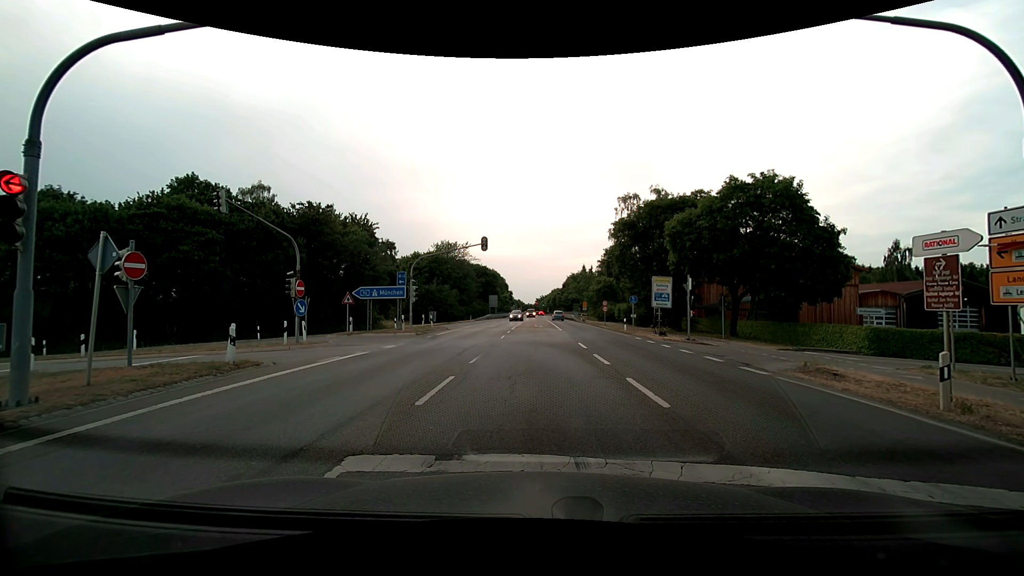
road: secondary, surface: asphalt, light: Day
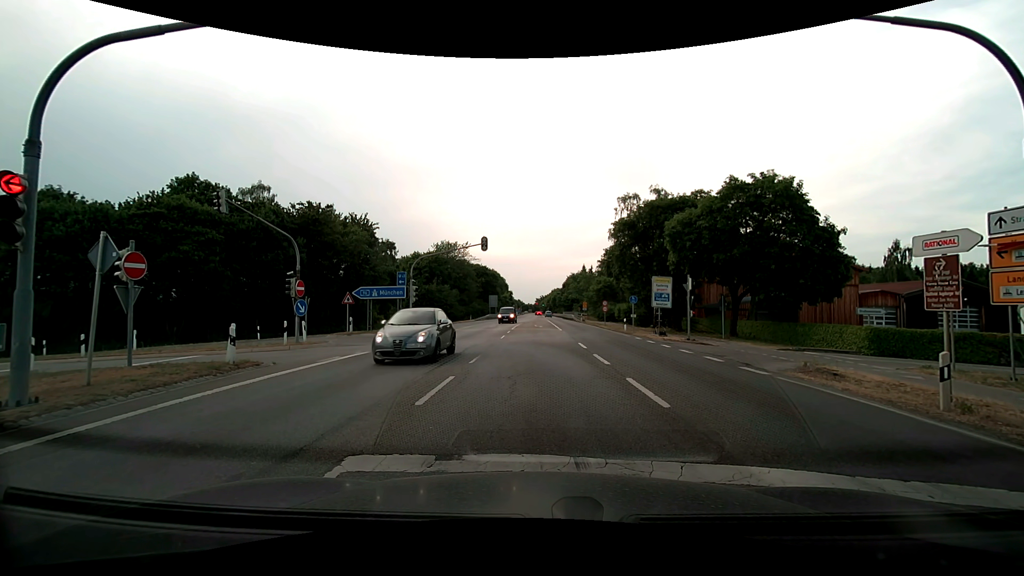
(0.0, 0.0) m; 0°
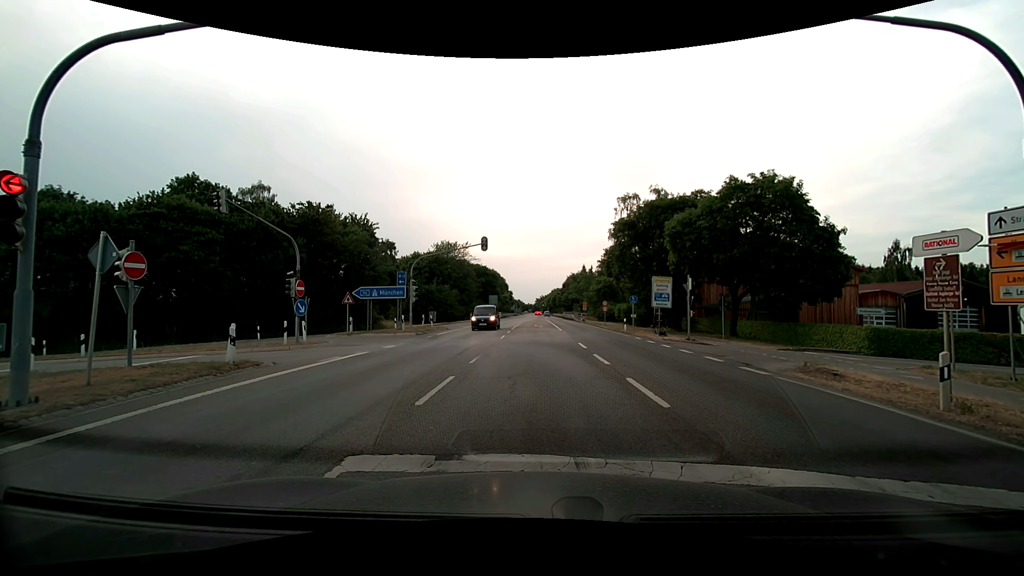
(0.0, 0.0) m; 0°
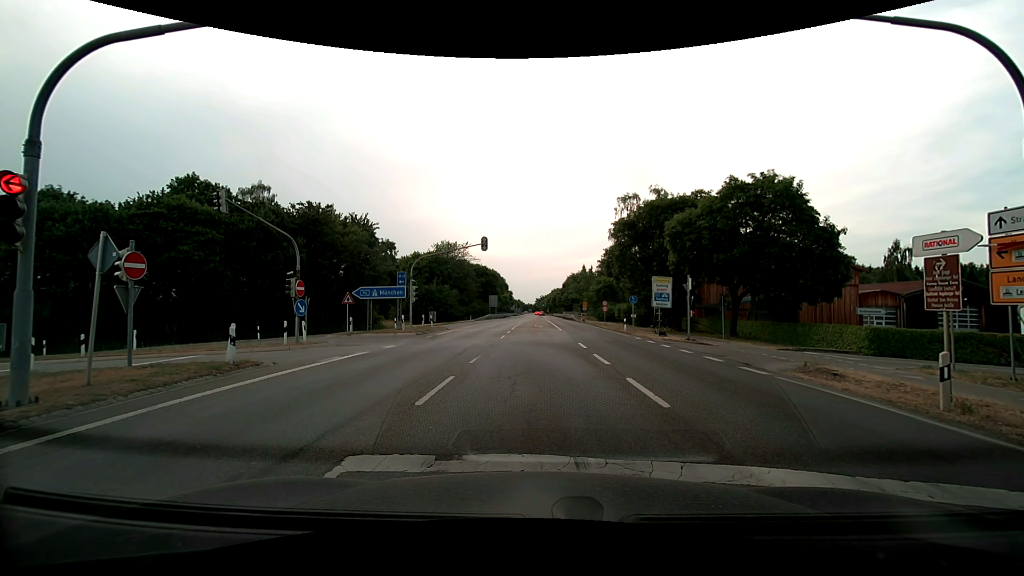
(0.0, 0.0) m; 0°
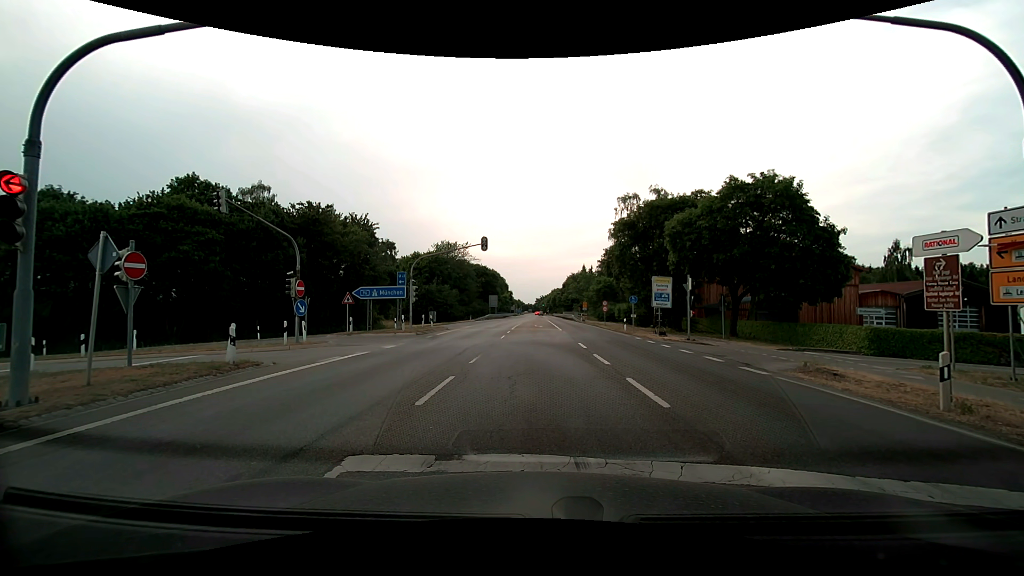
(0.0, 0.0) m; 0°
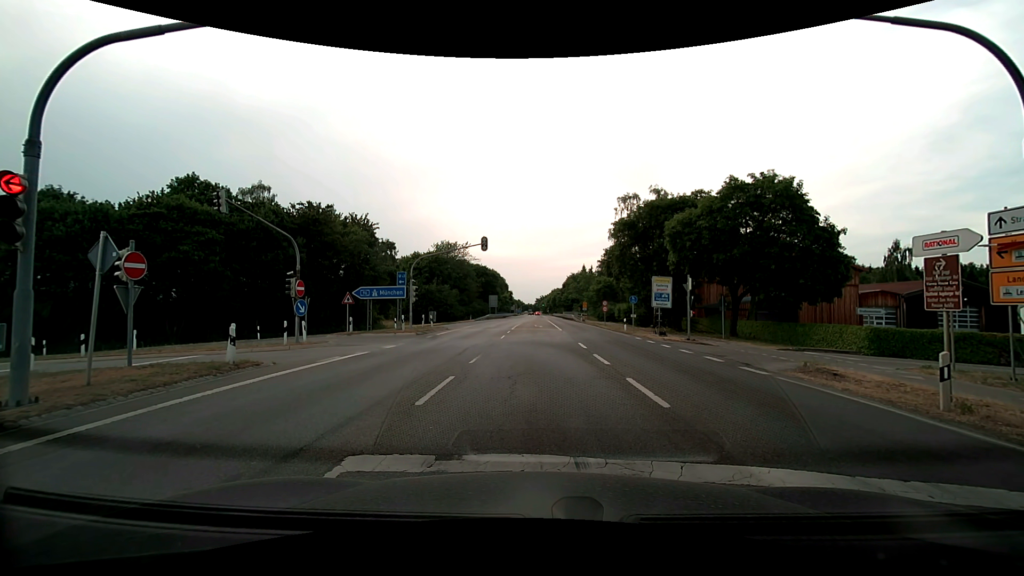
(0.0, 0.0) m; 0°
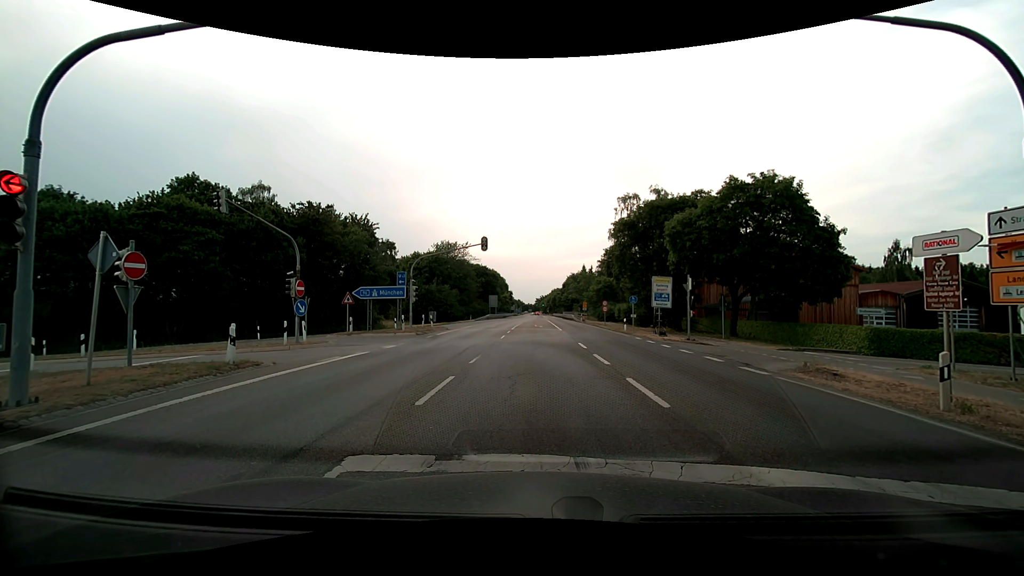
(0.0, 0.0) m; 0°
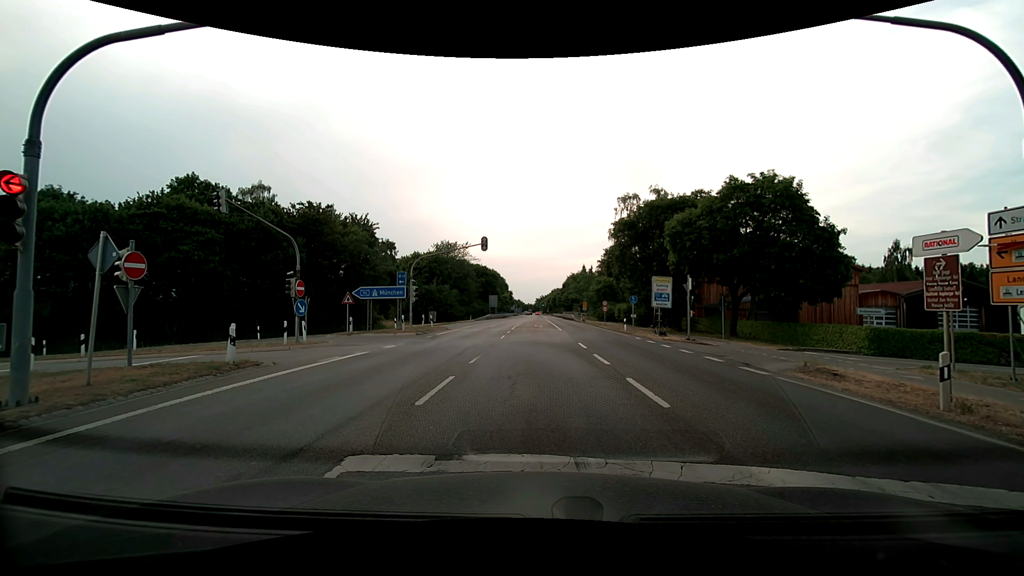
(0.0, 0.0) m; 0°
(0, +10) (-1, +20) (-7, +28) (-16, +31) (-26, +31) (-36, +30) (-46, +30) (-56, +29) (-66, +29) (-76, +29) m
